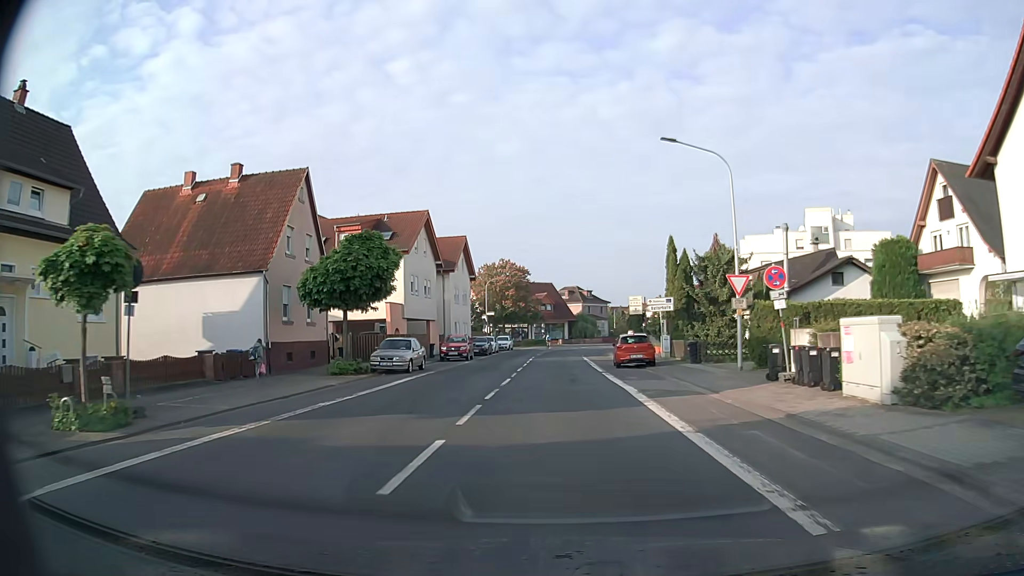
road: secondary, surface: asphalt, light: Day
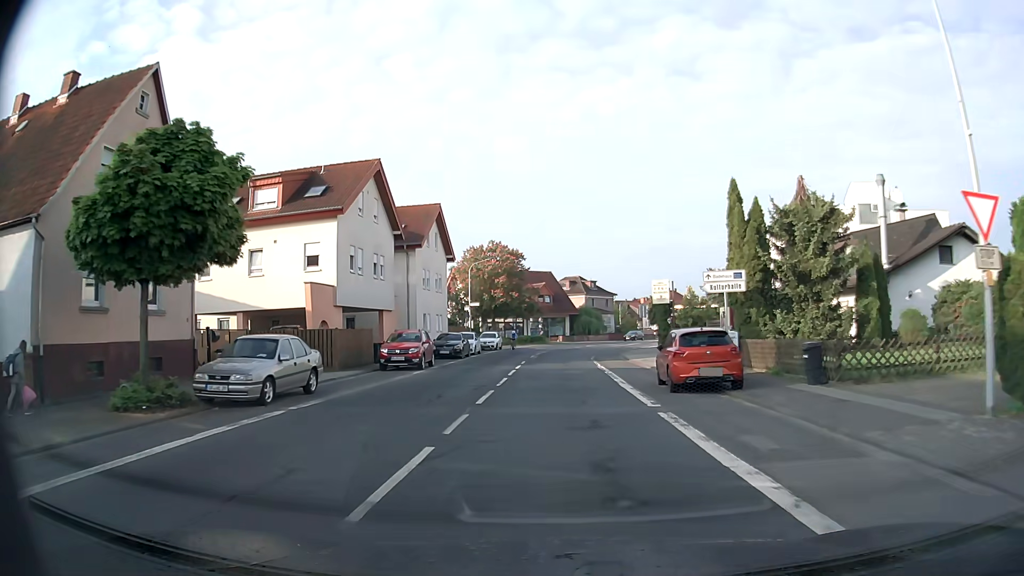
(-0.1, +13.8) m; 0°
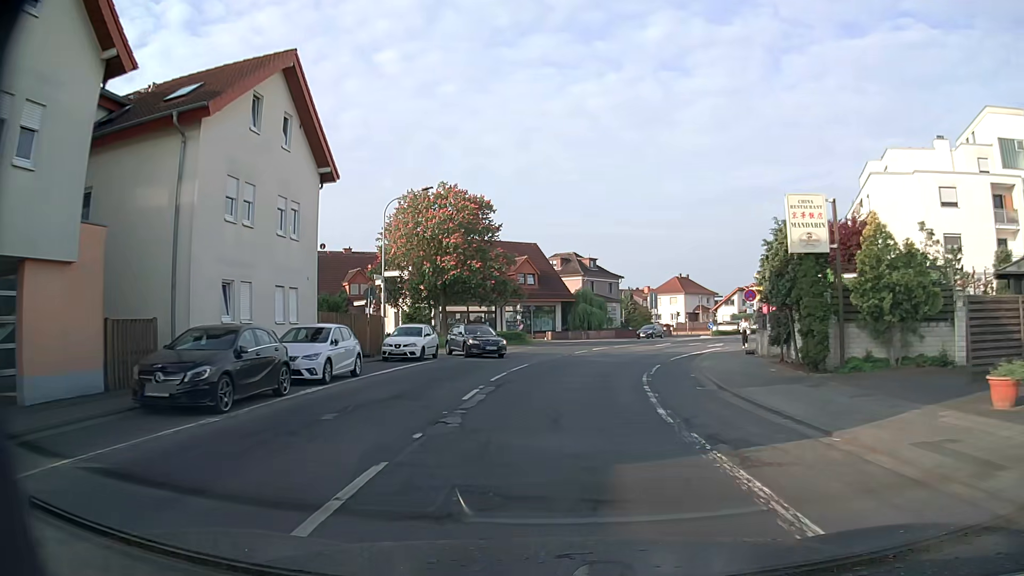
(+0.1, +26.9) m; 0°
(0, +10) (+1, +20) (+2, +30) (+5, +40) (+8, +49) (+13, +58) (+19, +66) (+26, +73) (+31, +82) (+30, +91) m
